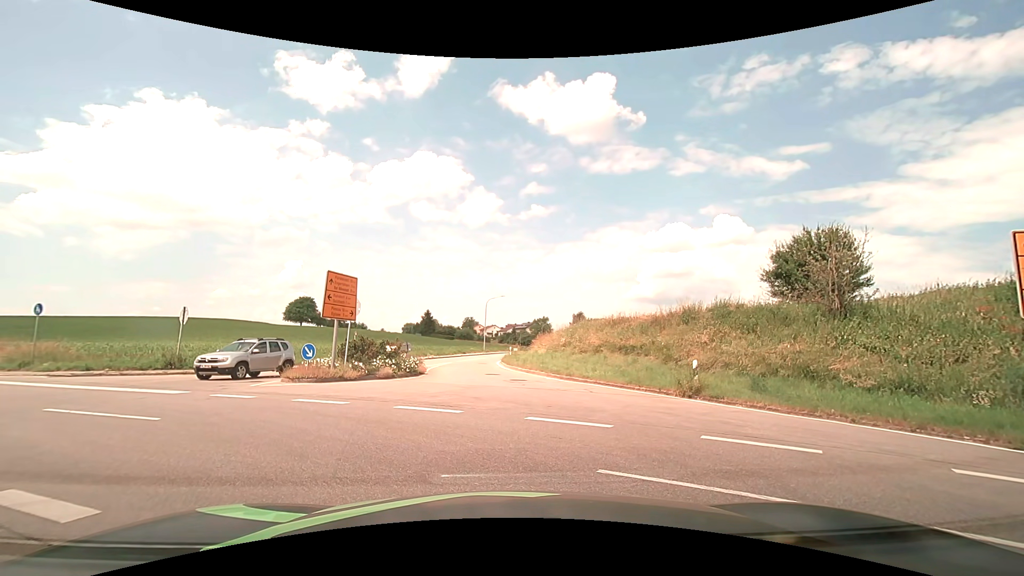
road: tertiary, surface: asphalt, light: Day
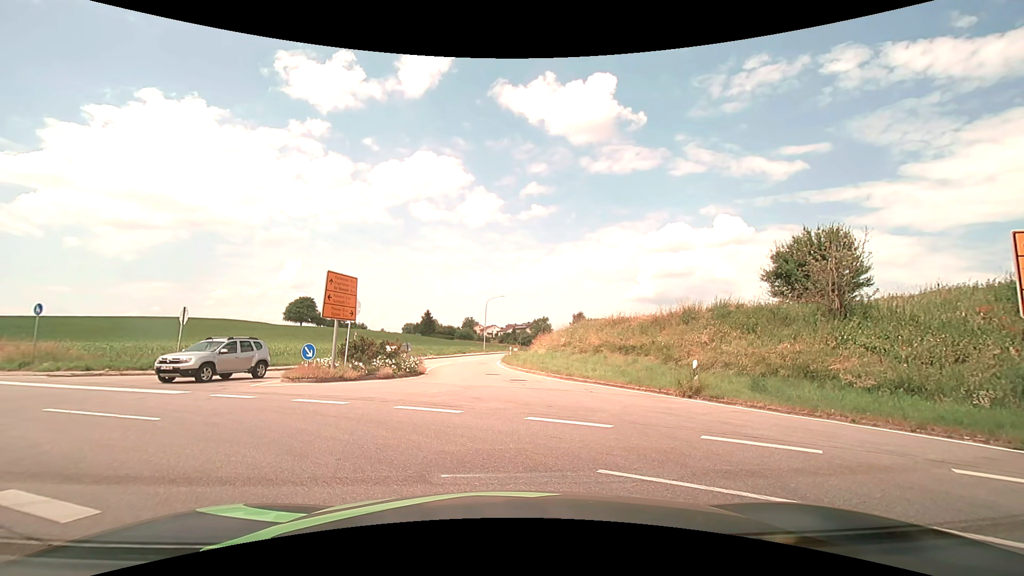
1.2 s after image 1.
(0.0, 0.0) m; 0°
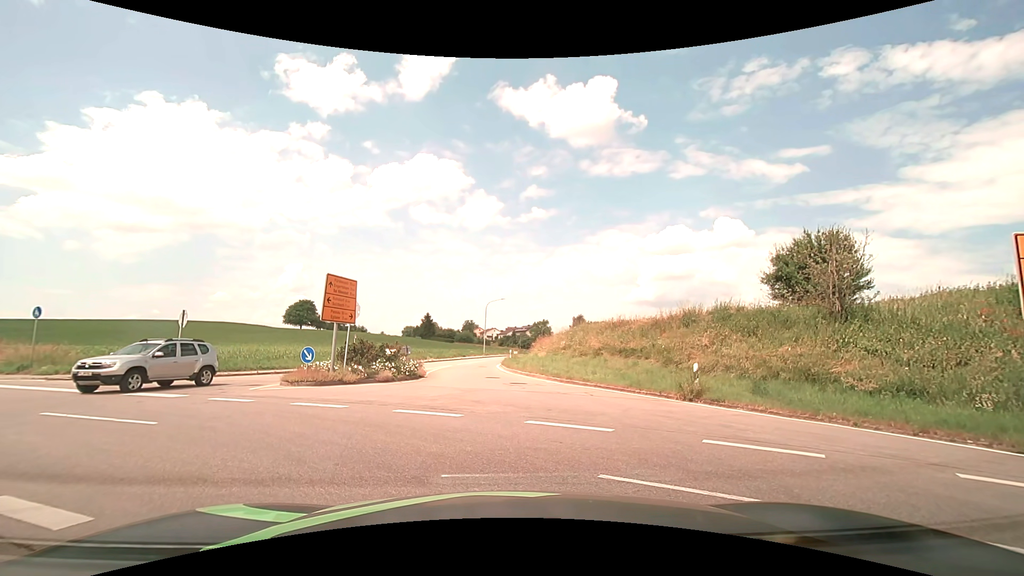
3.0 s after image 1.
(0.0, +0.1) m; 0°
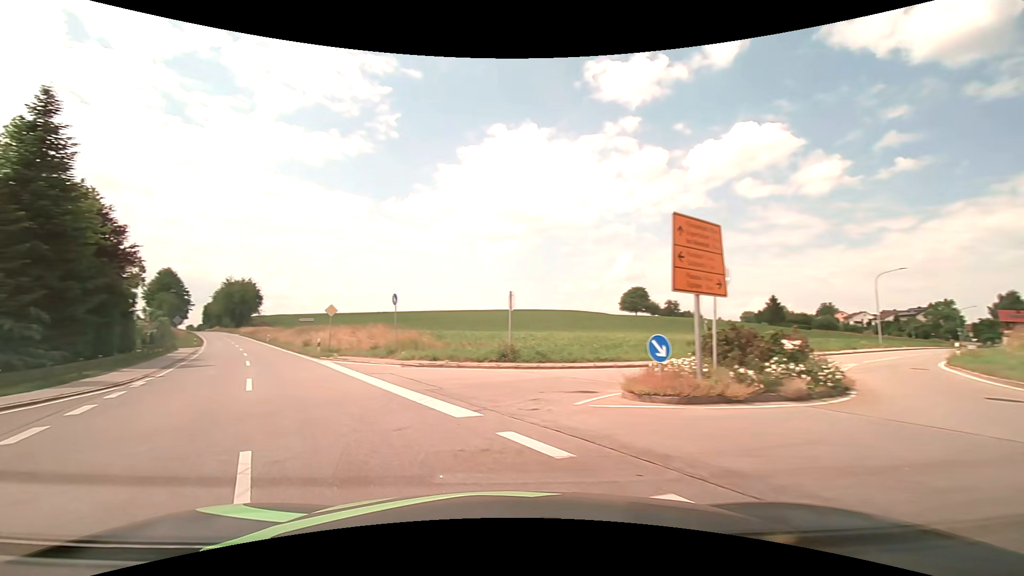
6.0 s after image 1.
(-2.7, +8.8) m; -40°
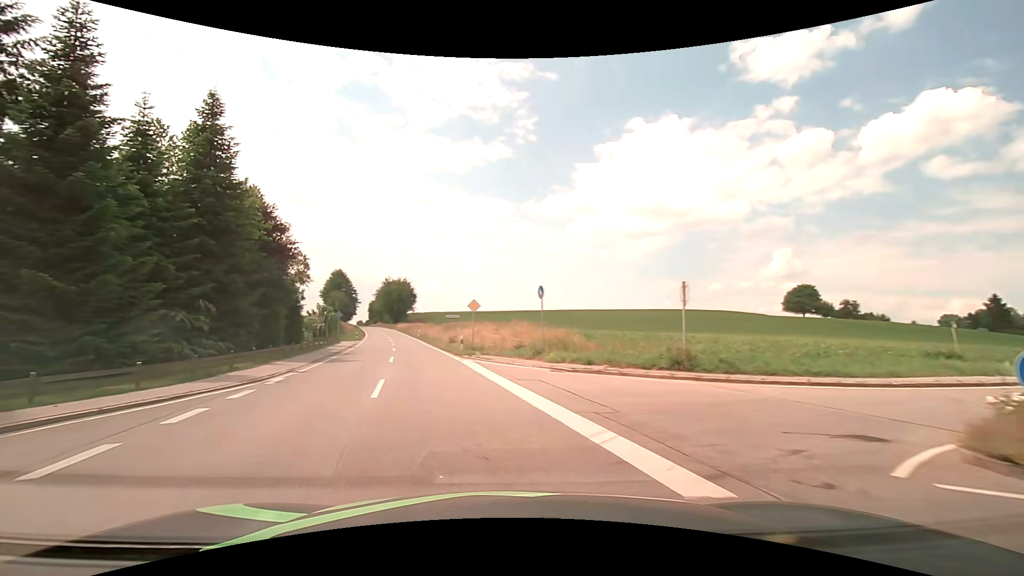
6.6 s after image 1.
(-0.6, +4.1) m; -16°
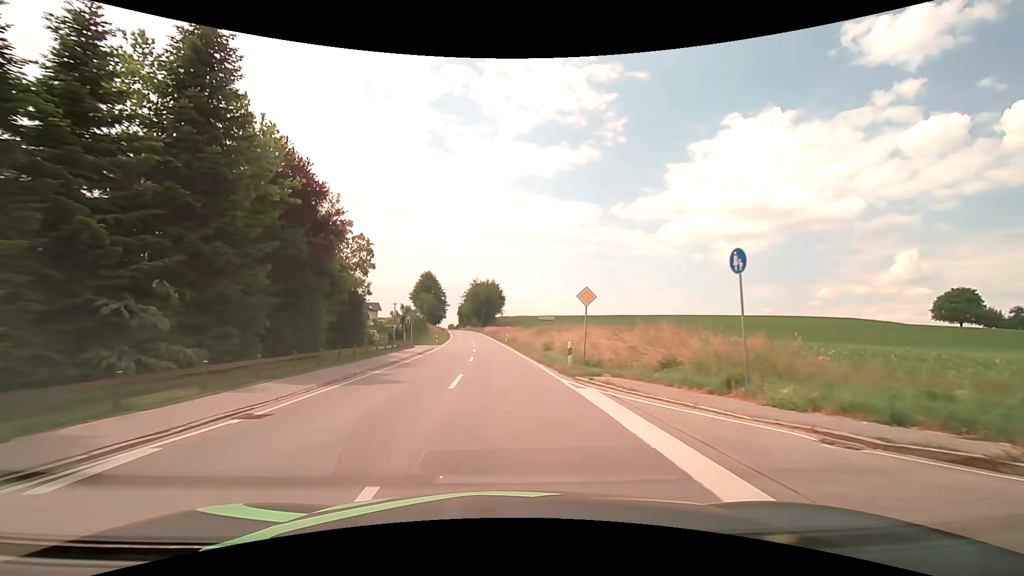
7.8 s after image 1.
(-1.3, +11.0) m; -10°
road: secondary
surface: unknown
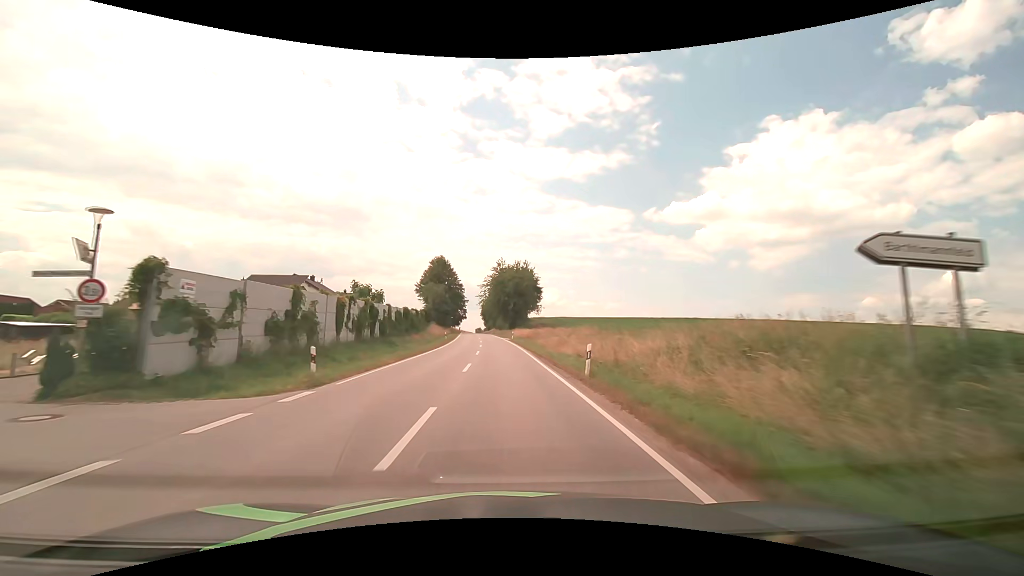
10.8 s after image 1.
(-1.6, +44.8) m; -4°
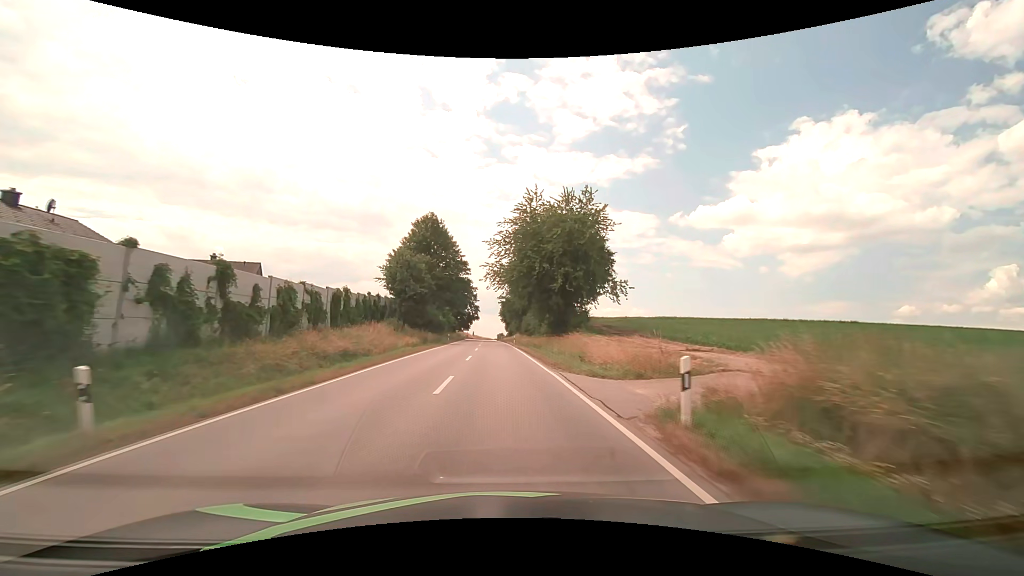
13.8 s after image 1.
(-1.2, +54.6) m; -3°
(0, +10) (0, +20) (0, +30) (-1, +40) (-1, +50) (-1, +60) (-2, +70) (-2, +80) (-2, +90) (-3, +100) m
